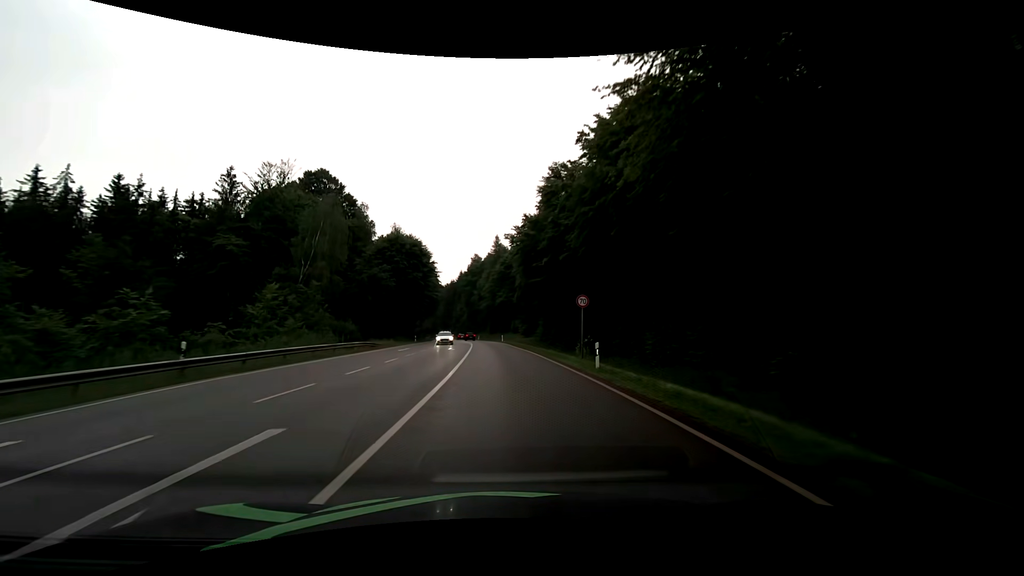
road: secondary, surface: asphalt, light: Day
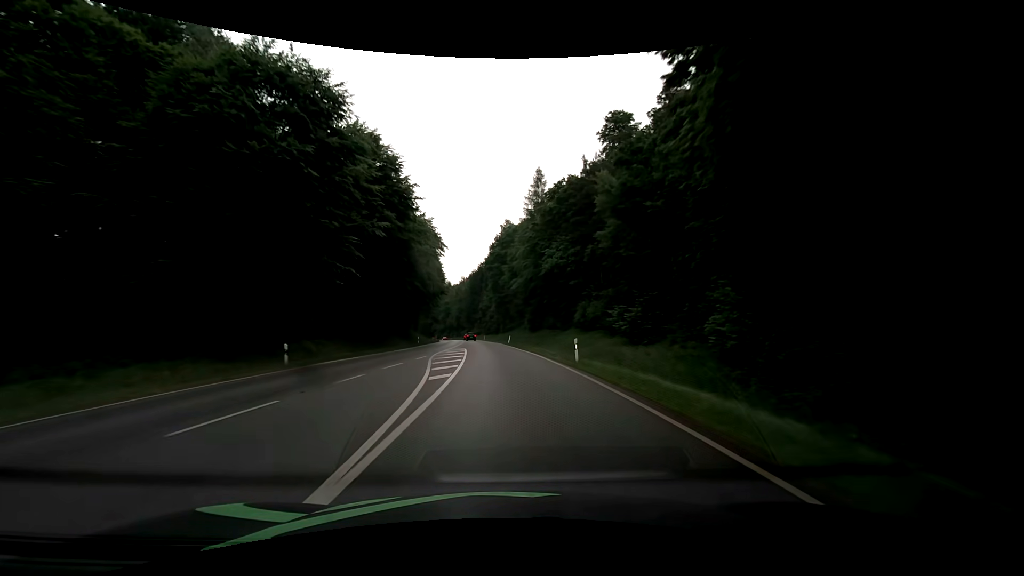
(-1.7, +51.2) m; -4°
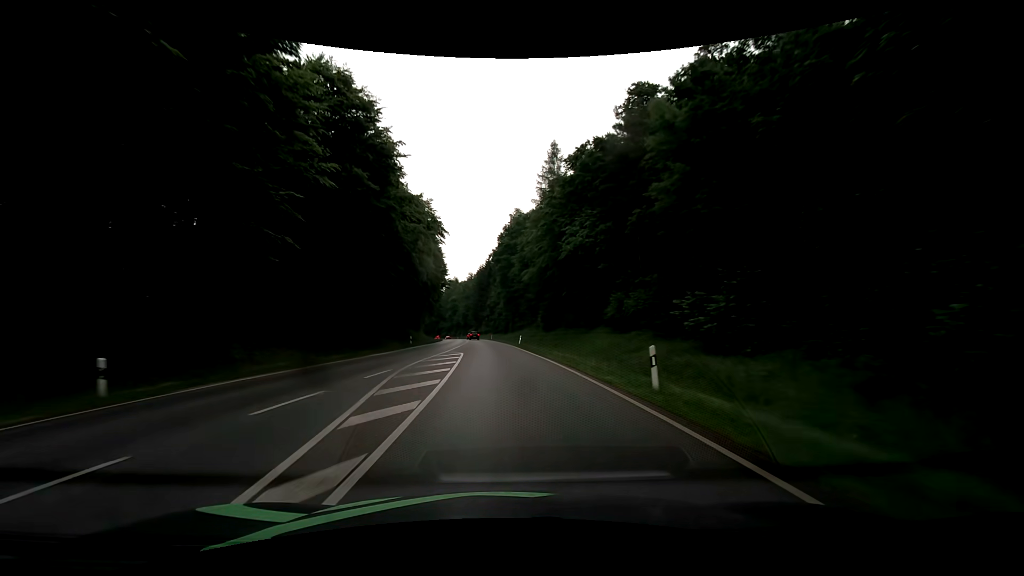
(-0.1, +10.3) m; -1°
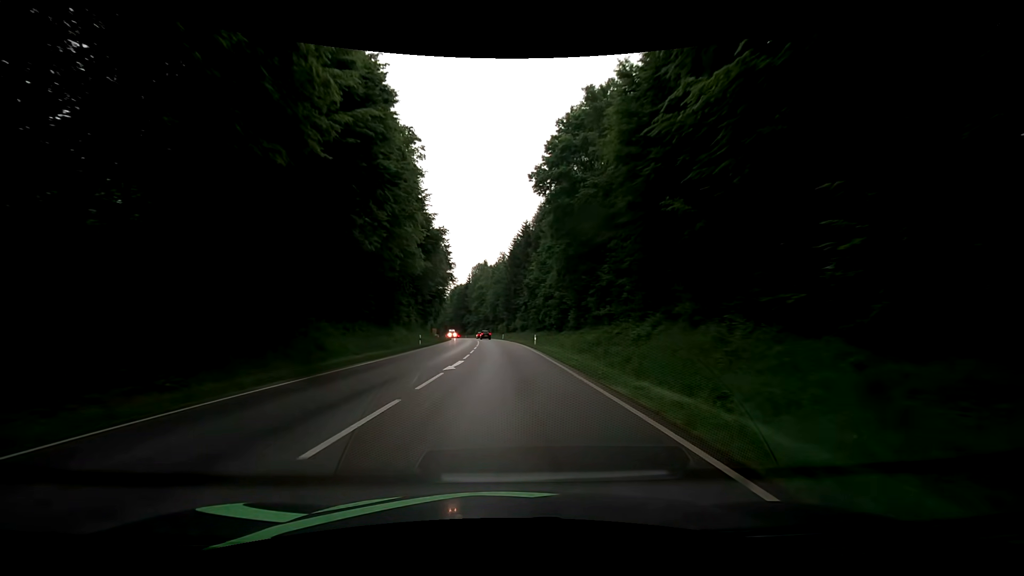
(-1.9, +51.9) m; -4°
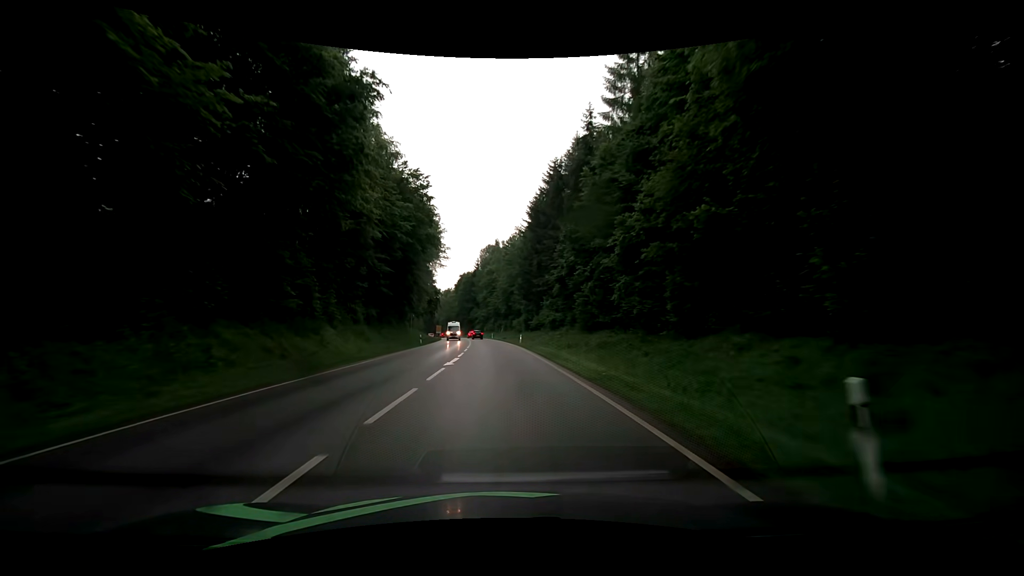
(-0.4, +40.3) m; -2°
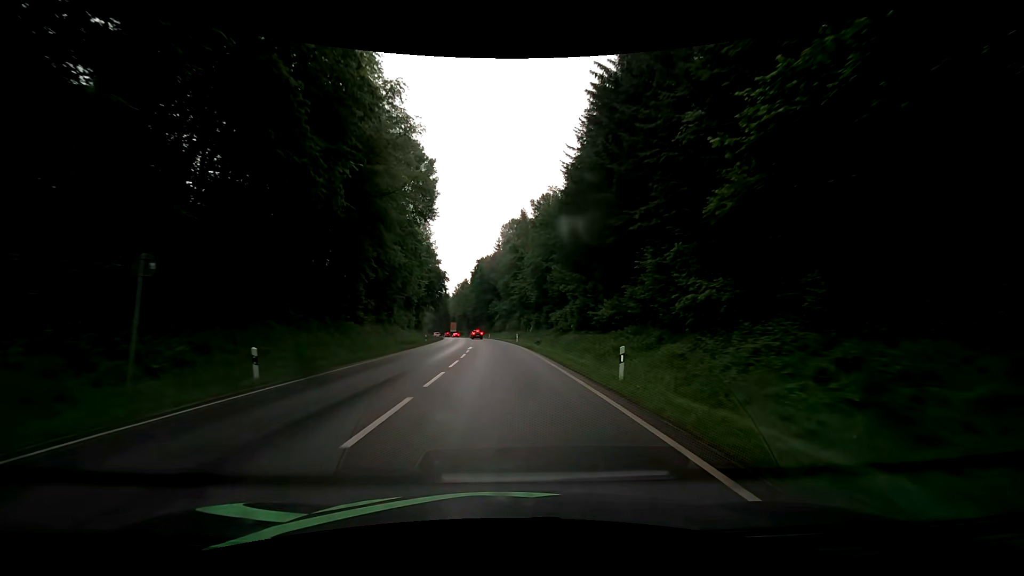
(-1.2, +37.6) m; -3°
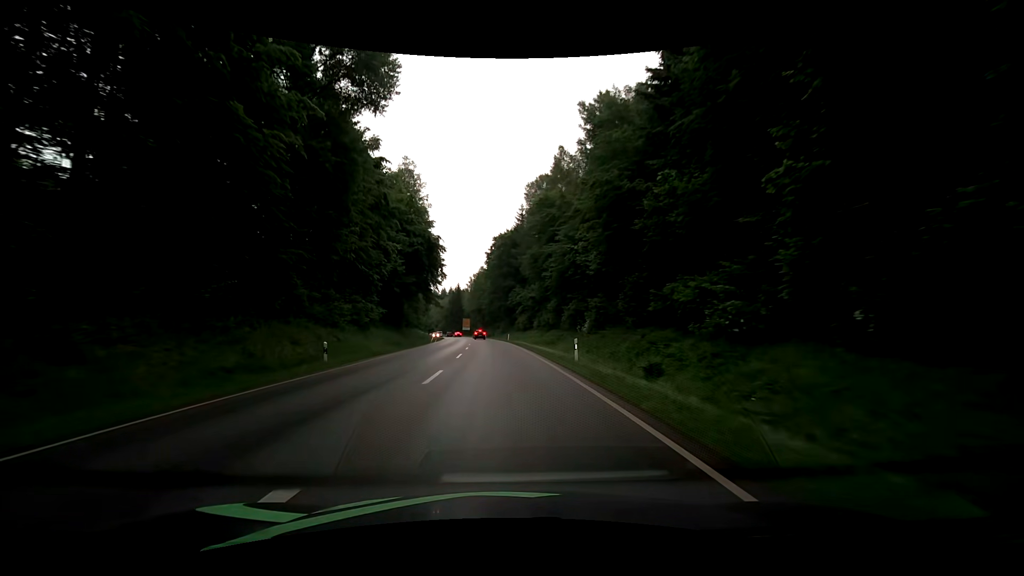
(-0.9, +36.2) m; -3°
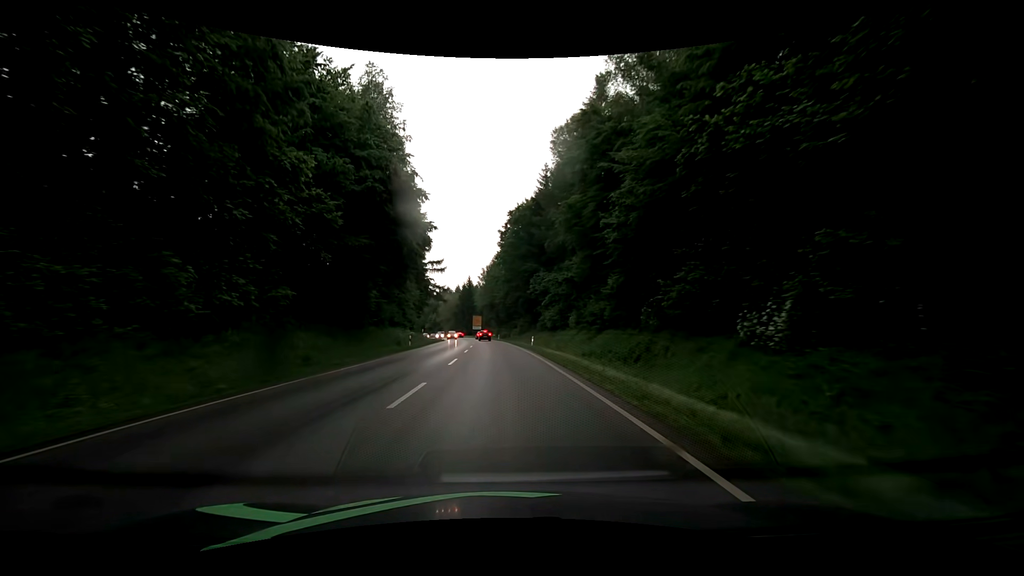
(-0.5, +26.1) m; -2°
(0, +10) (0, +20) (0, +30) (-1, +40) (-1, +50) (-2, +60) (-3, +70) (-4, +80) (-5, +90) (-6, +100) m
